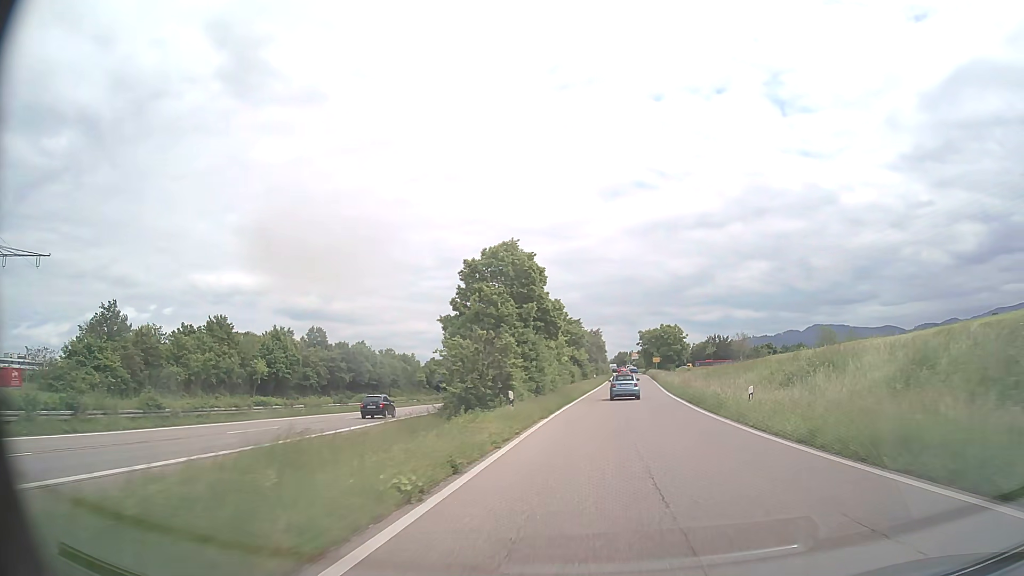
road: trunk_link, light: Day
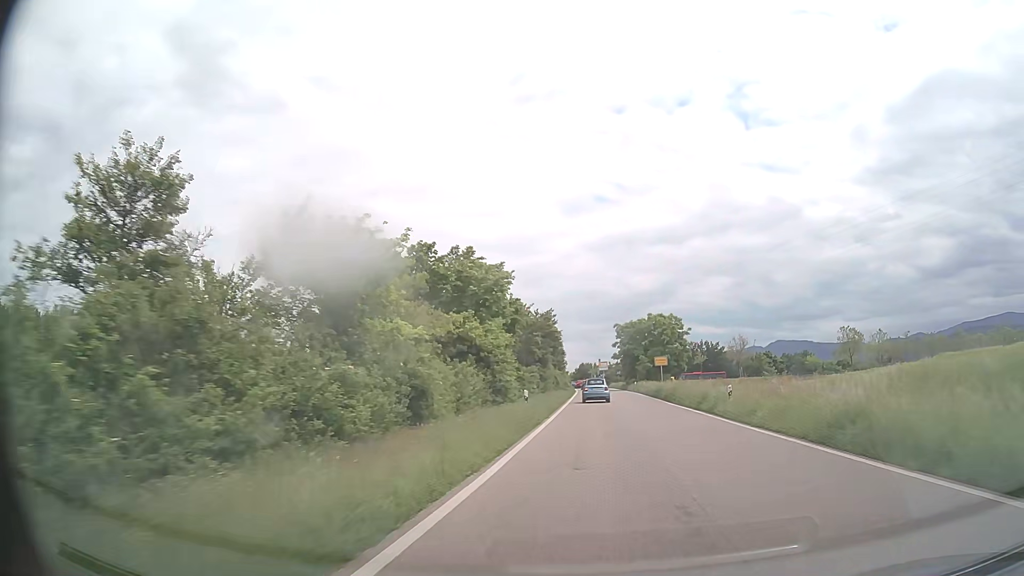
(+1.8, +46.6) m; +3°
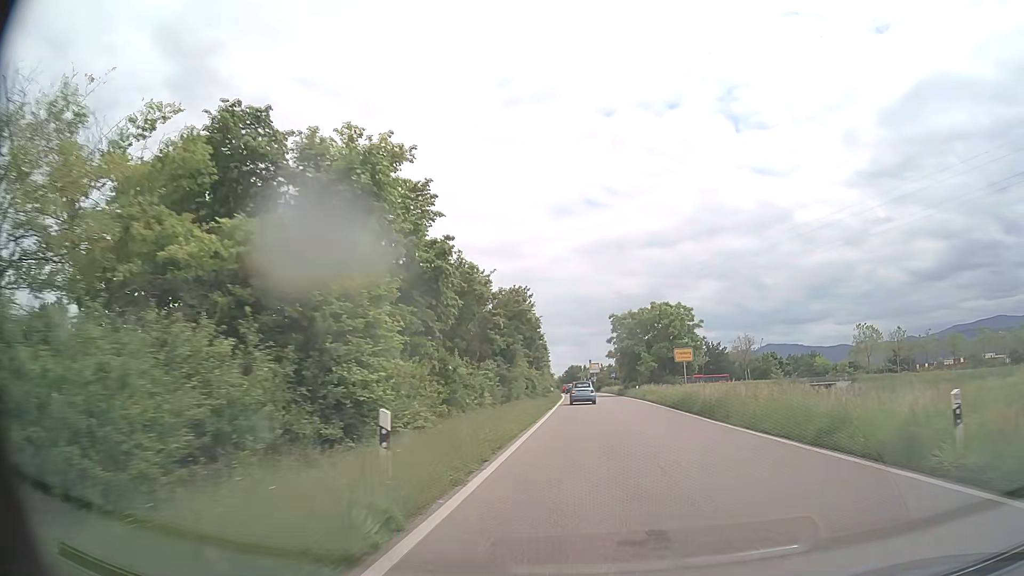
(+0.2, +15.9) m; +1°
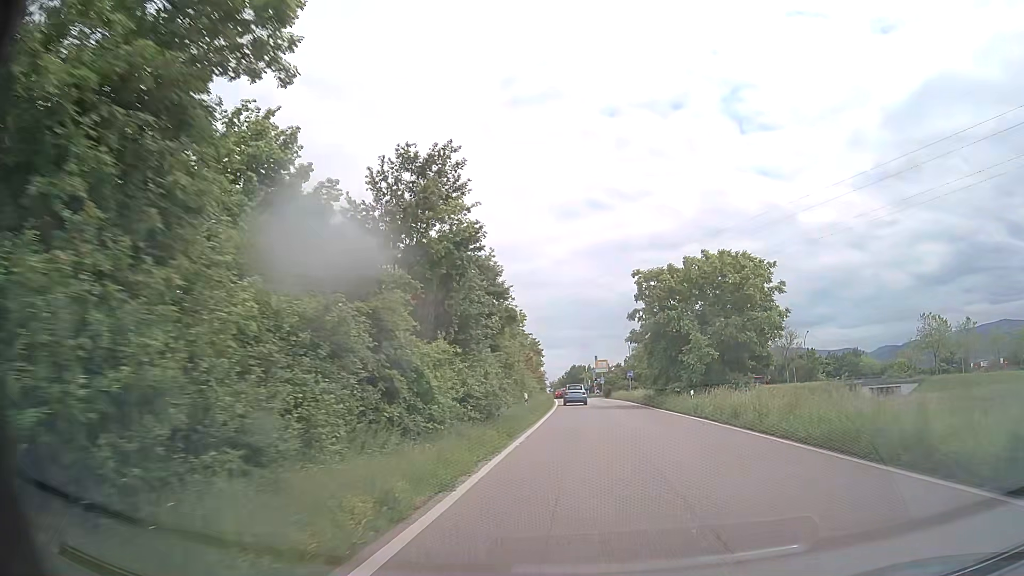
(0.0, +28.3) m; 0°
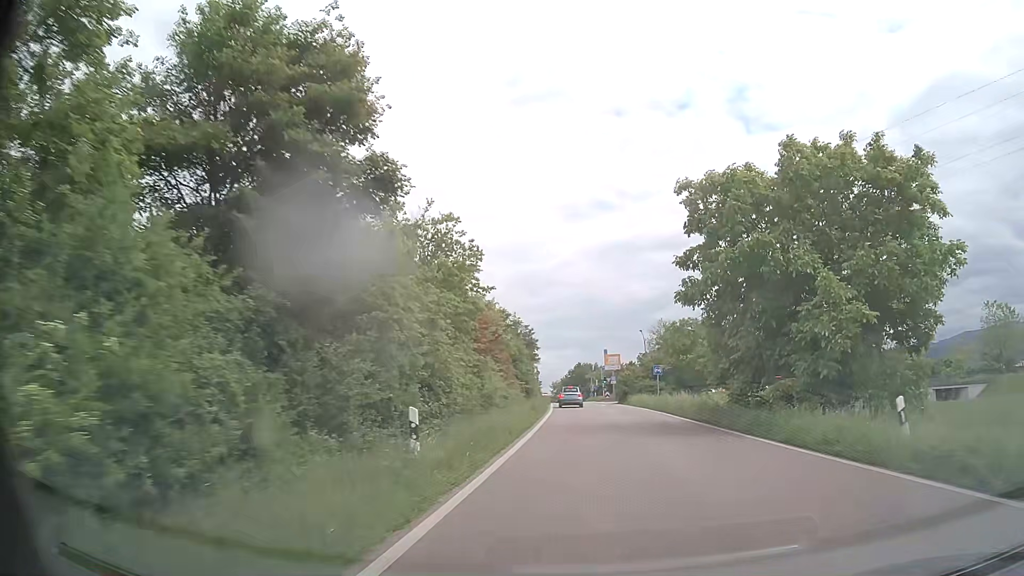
(-0.2, +20.1) m; -1°
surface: asphalt
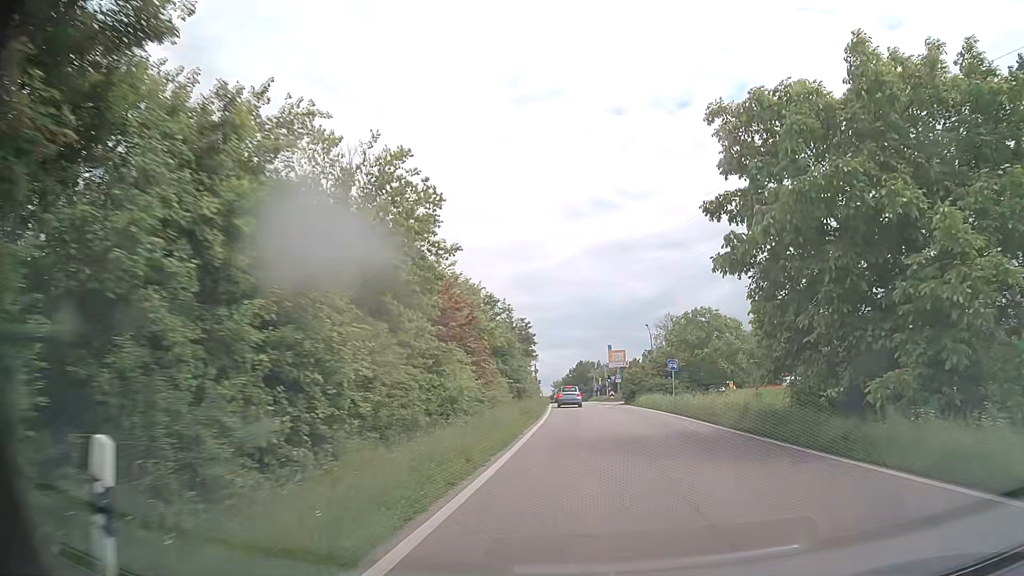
(0.0, +6.6) m; 0°
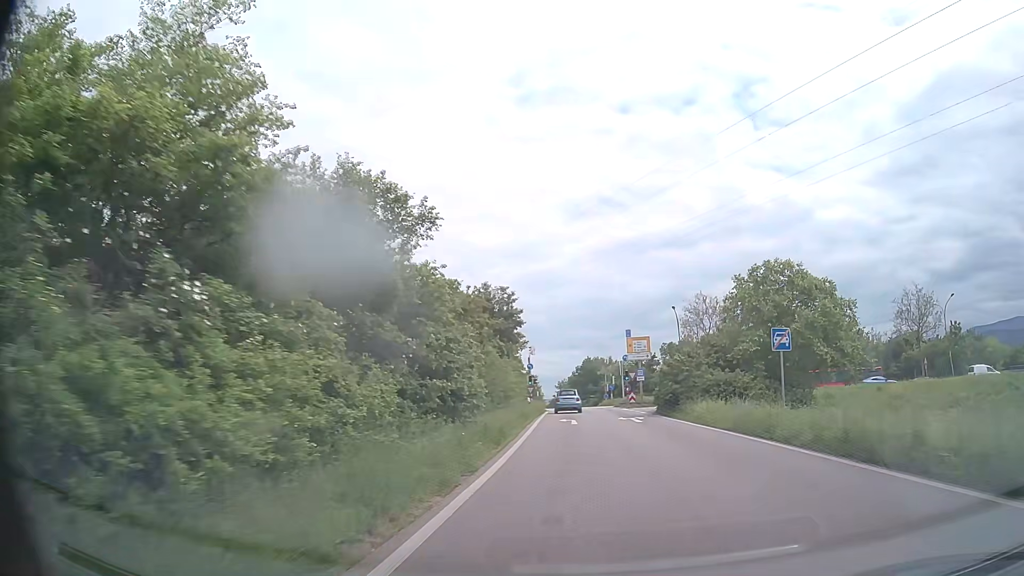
(-0.1, +20.1) m; -1°
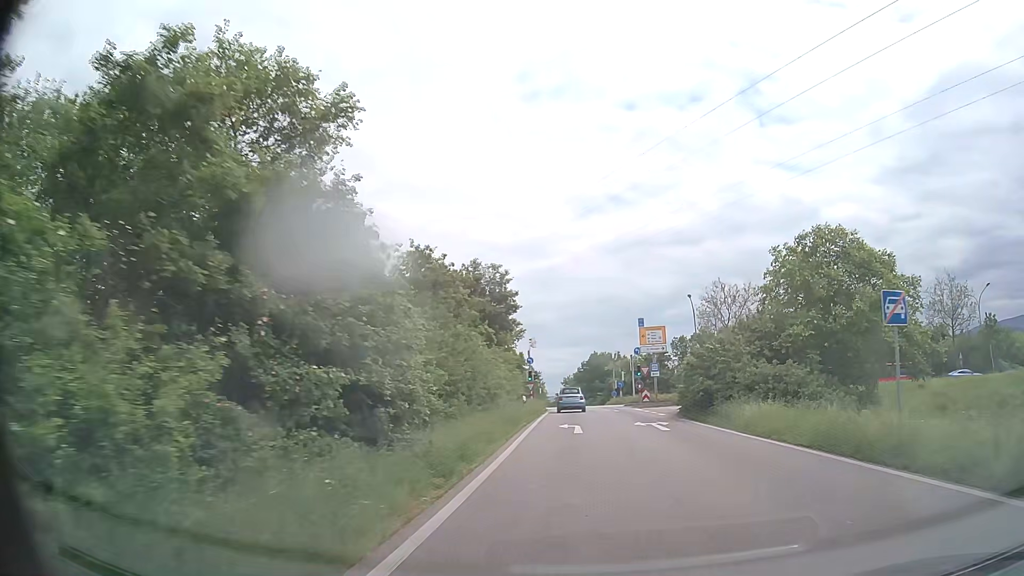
(0.0, +6.7) m; 0°
(0, +10) (0, +20) (-1, +30) (-1, +40) (-1, +50) (-2, +60) (-6, +69) (-14, +75) (-23, +78) (-33, +79) m
